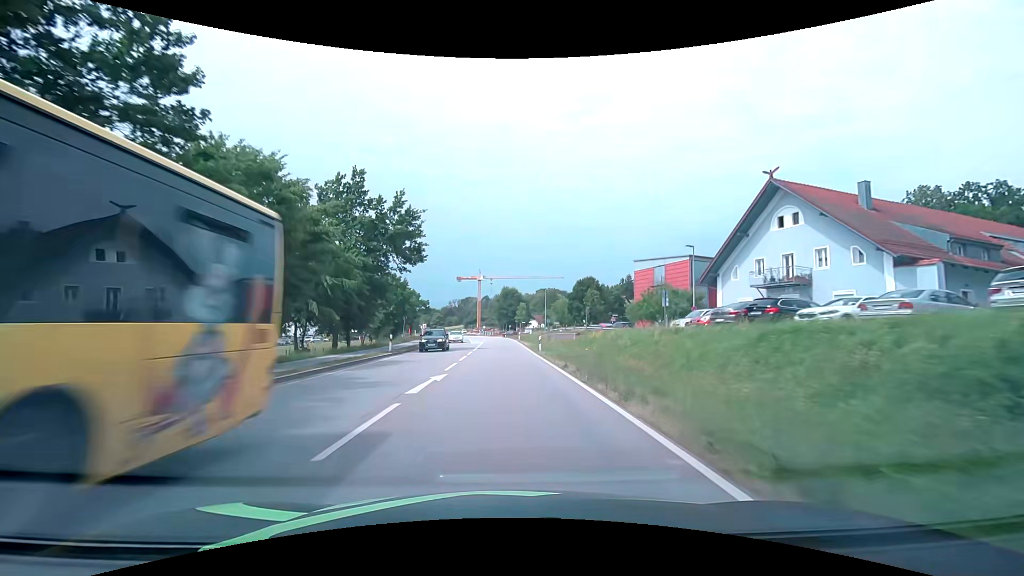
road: primary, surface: asphalt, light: Day
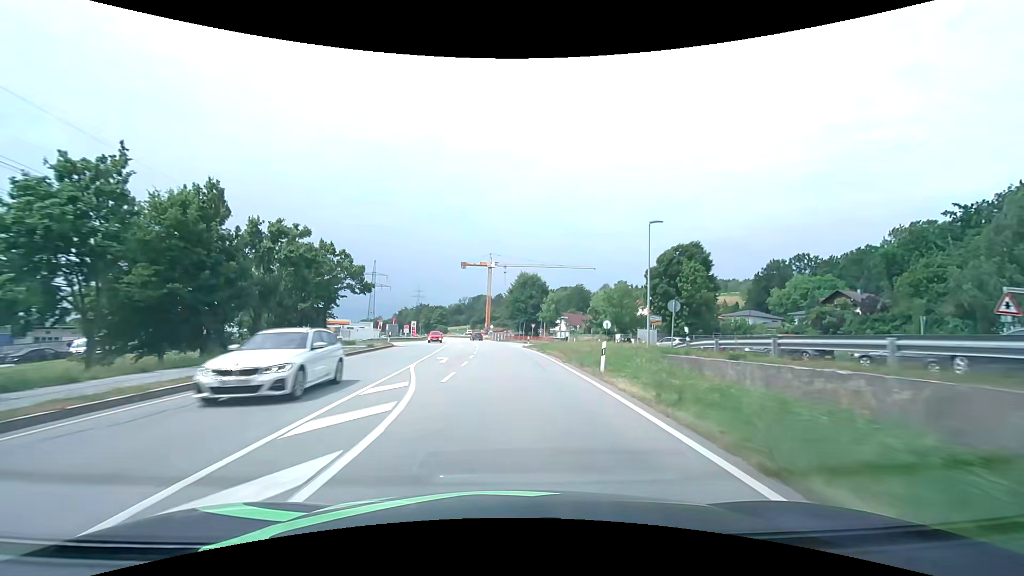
(-1.0, +53.1) m; -2°
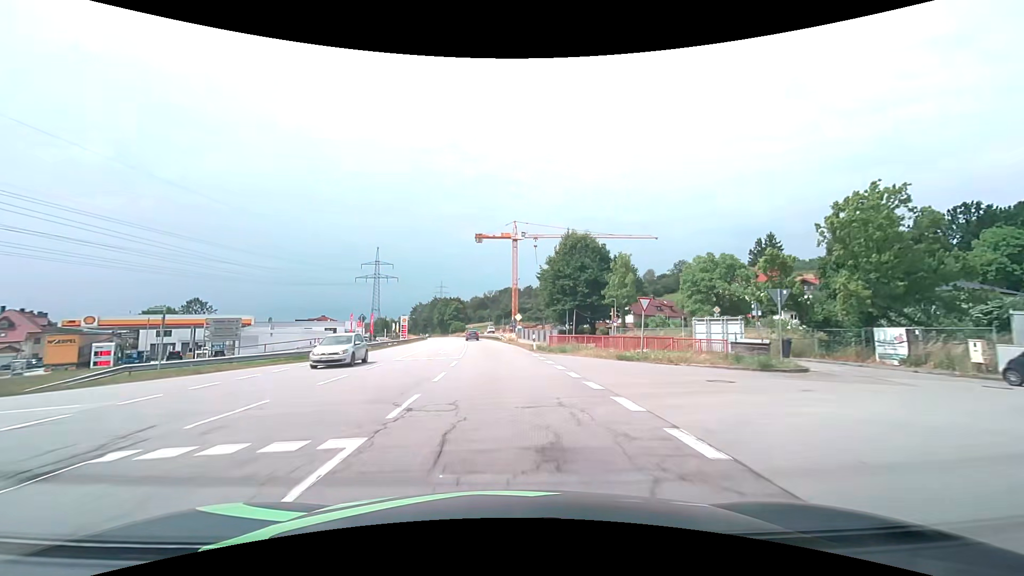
(-0.9, +51.1) m; -3°
(0, +10) (0, +20) (-1, +30) (-1, +40) (-2, +50) (-3, +60) (-4, +70) (-6, +80) (-7, +90) (-9, +99) m
